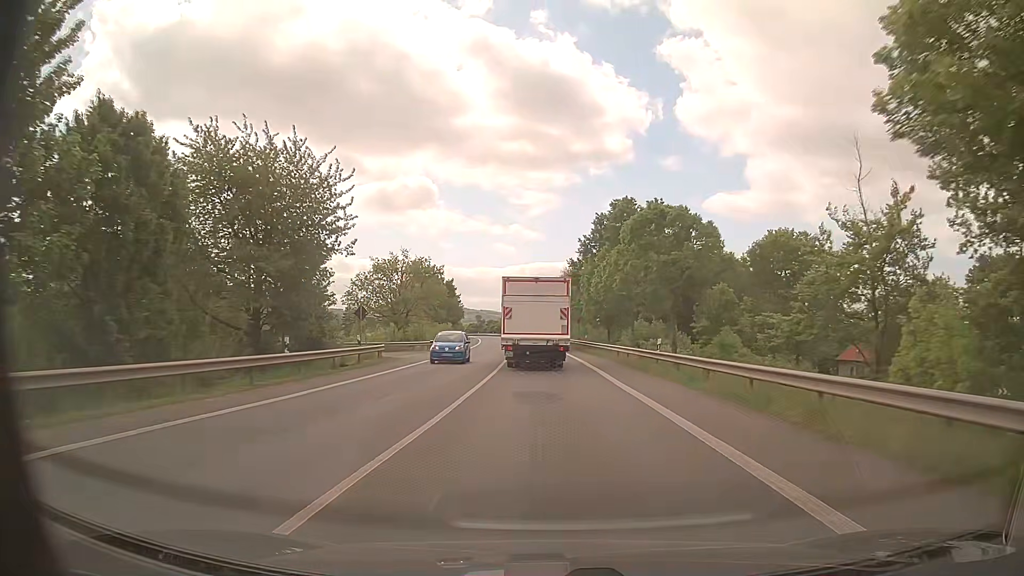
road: primary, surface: asphalt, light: Day
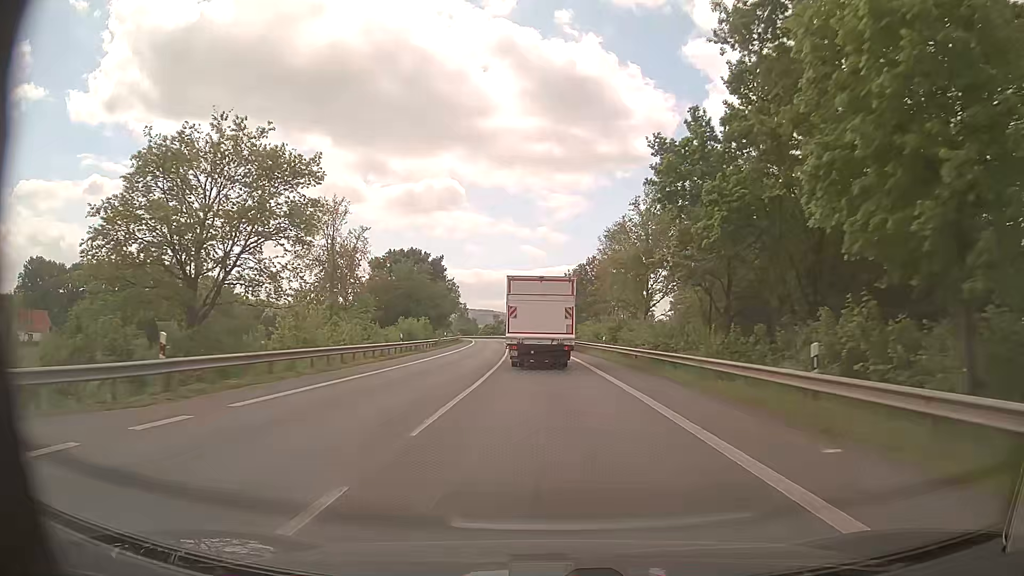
(-0.6, +47.7) m; -2°
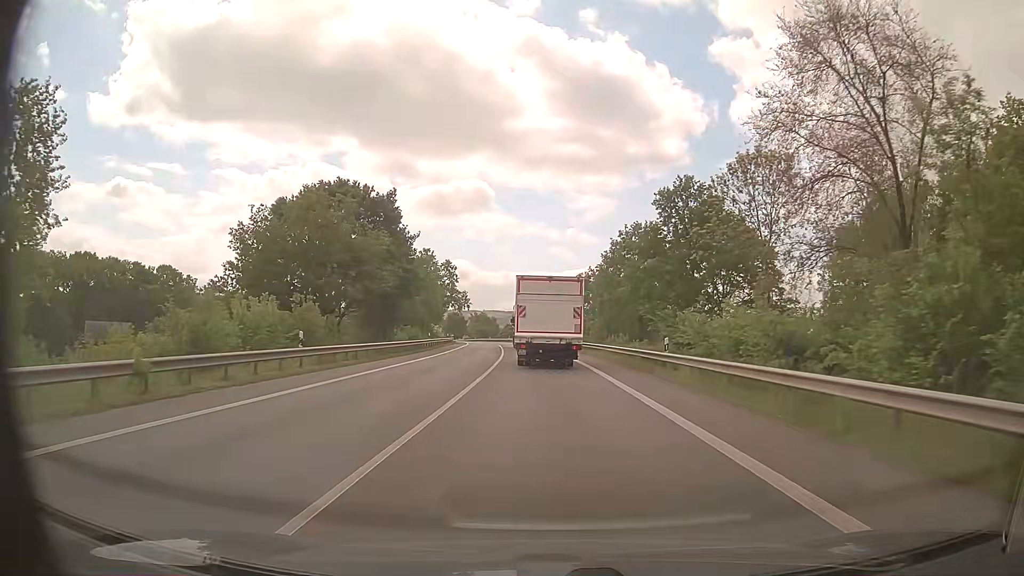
(-1.1, +47.4) m; -2°
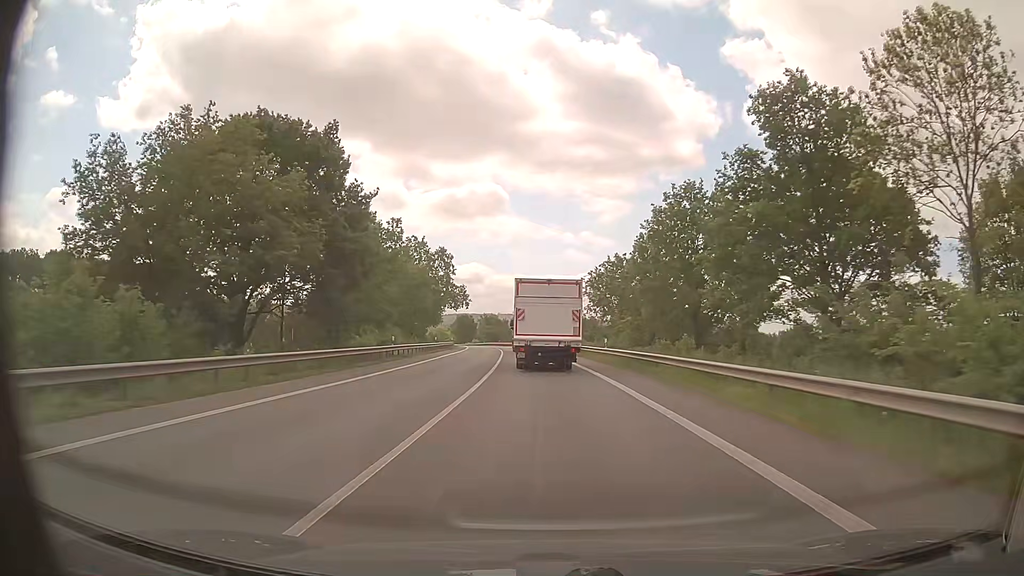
(-0.2, +18.9) m; -1°
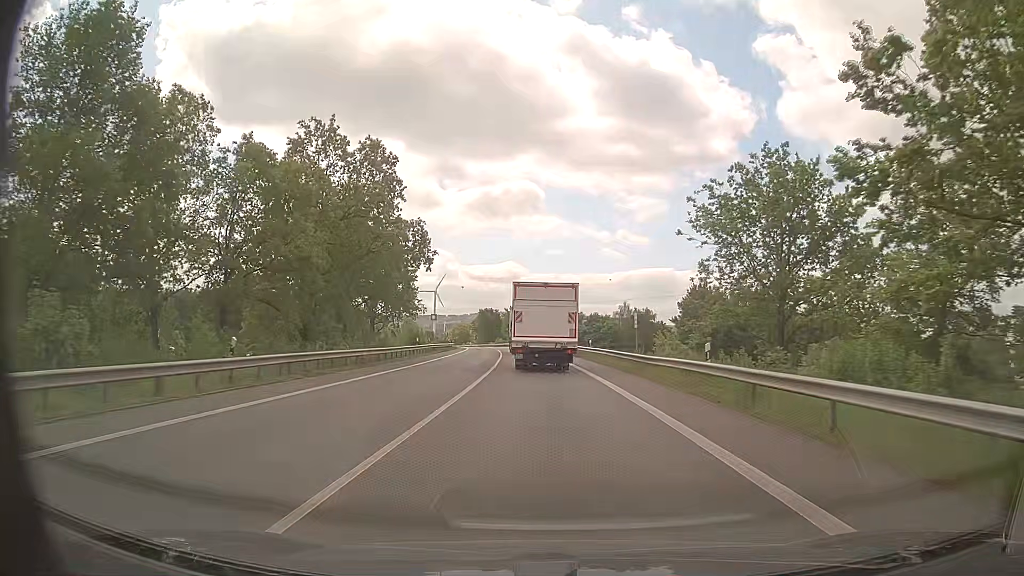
(-1.4, +47.4) m; -3°
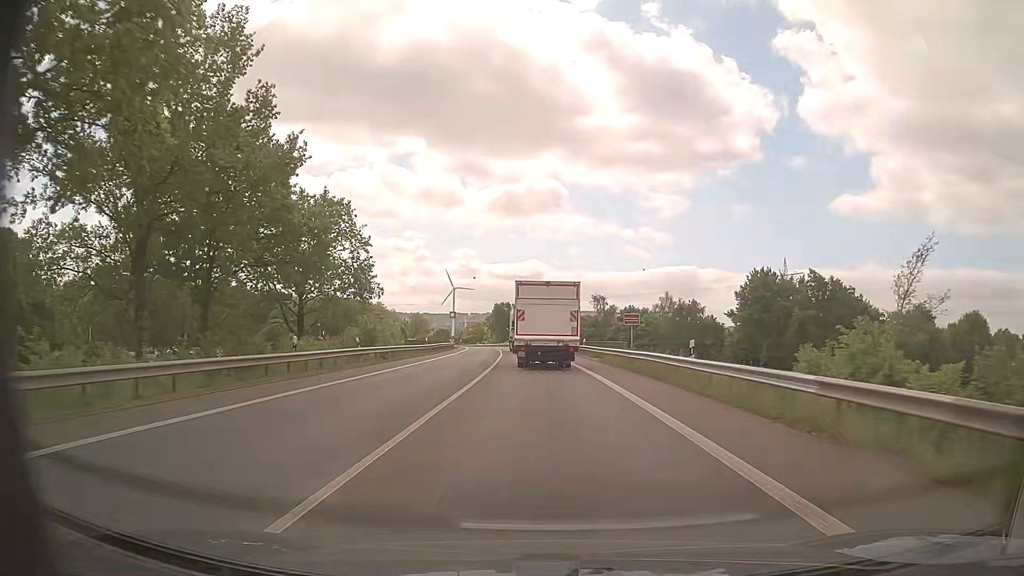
(-0.5, +28.9) m; -2°
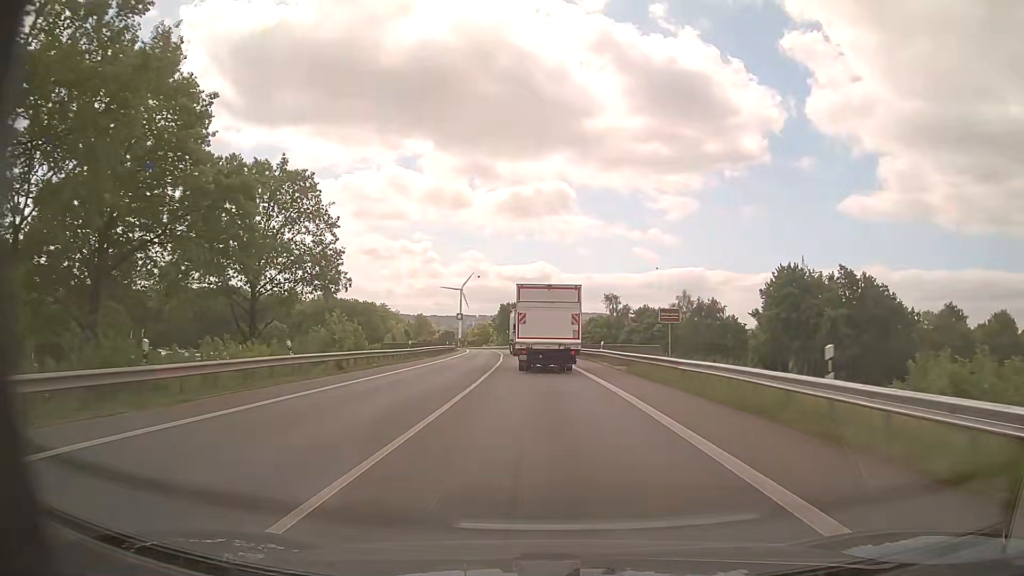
(0.0, +9.8) m; 0°
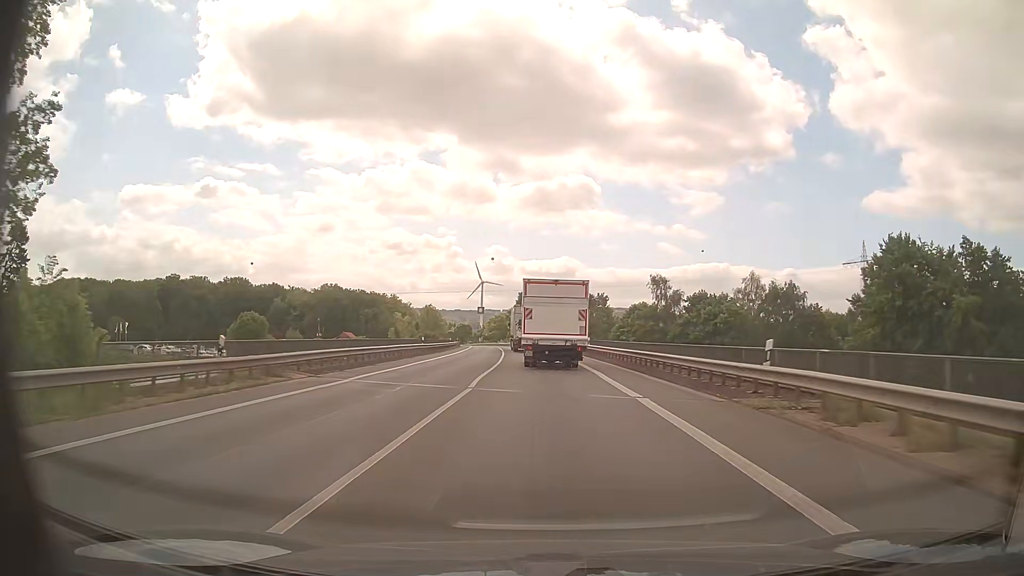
(-0.6, +29.5) m; -2°
(0, +10) (0, +20) (0, +30) (-1, +40) (-1, +50) (-2, +60) (-3, +70) (-3, +80) (-4, +90) (-5, +100) m
